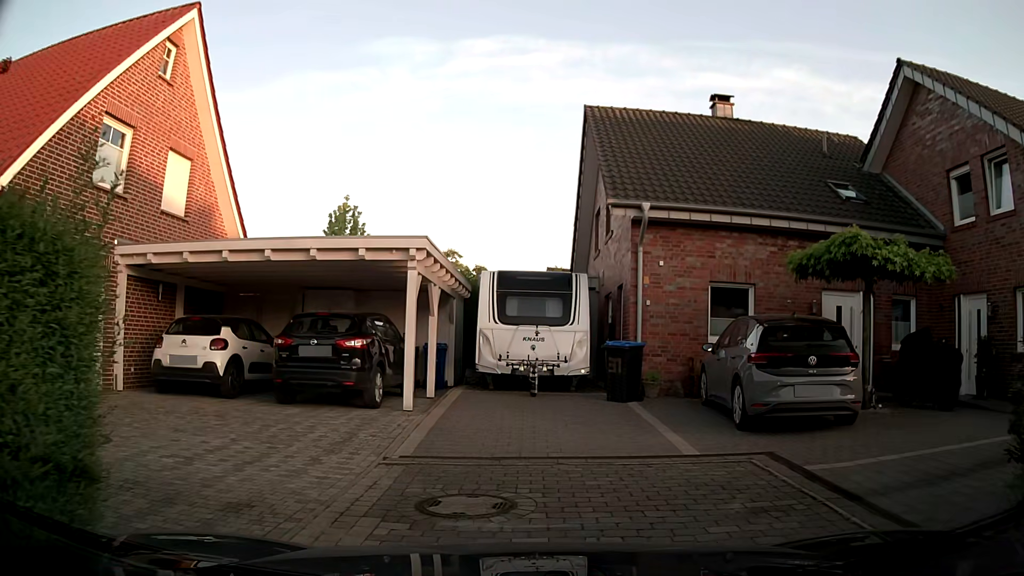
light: Day
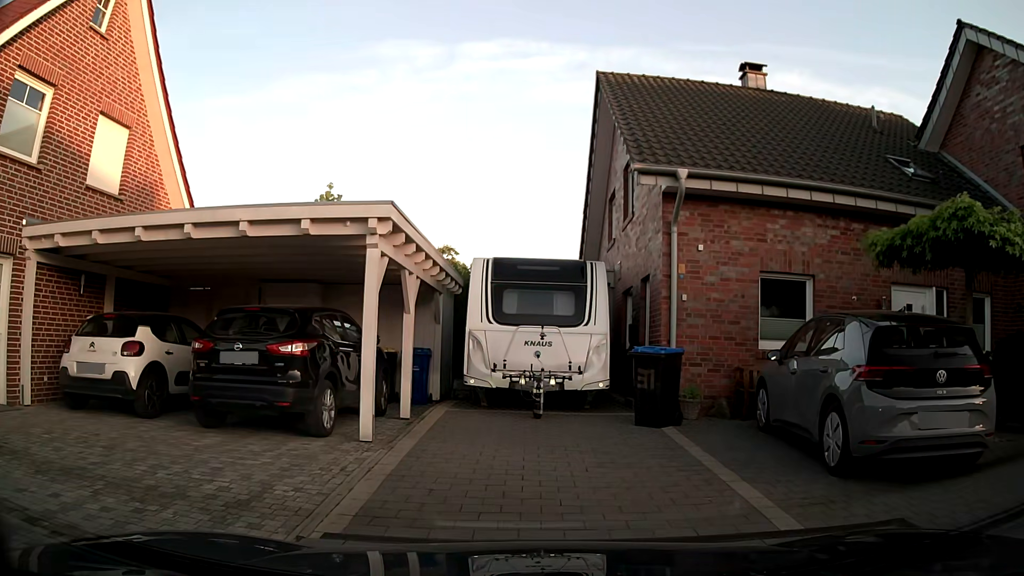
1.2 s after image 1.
(0.0, +2.9) m; 0°
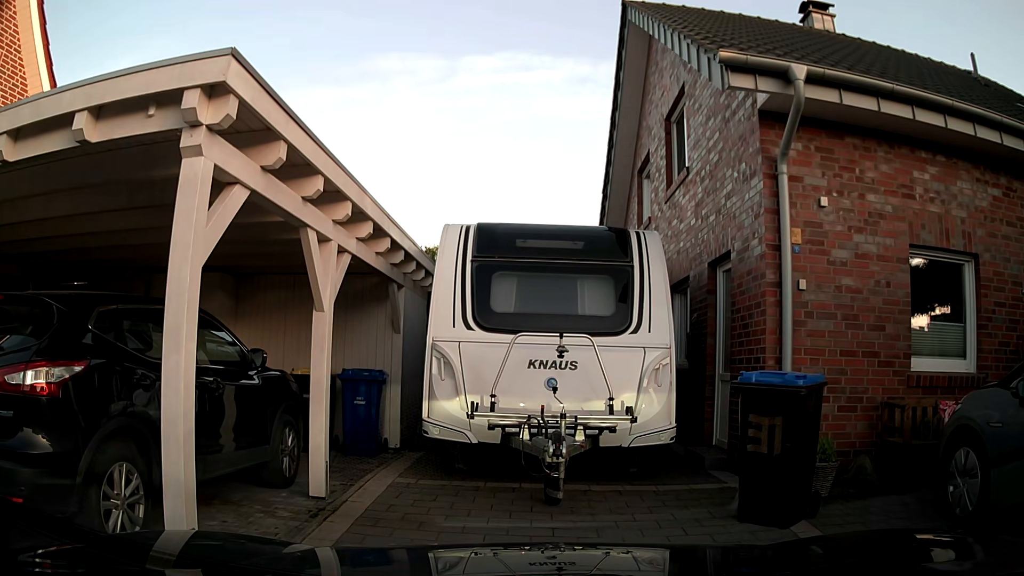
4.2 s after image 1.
(0.0, +4.5) m; +2°
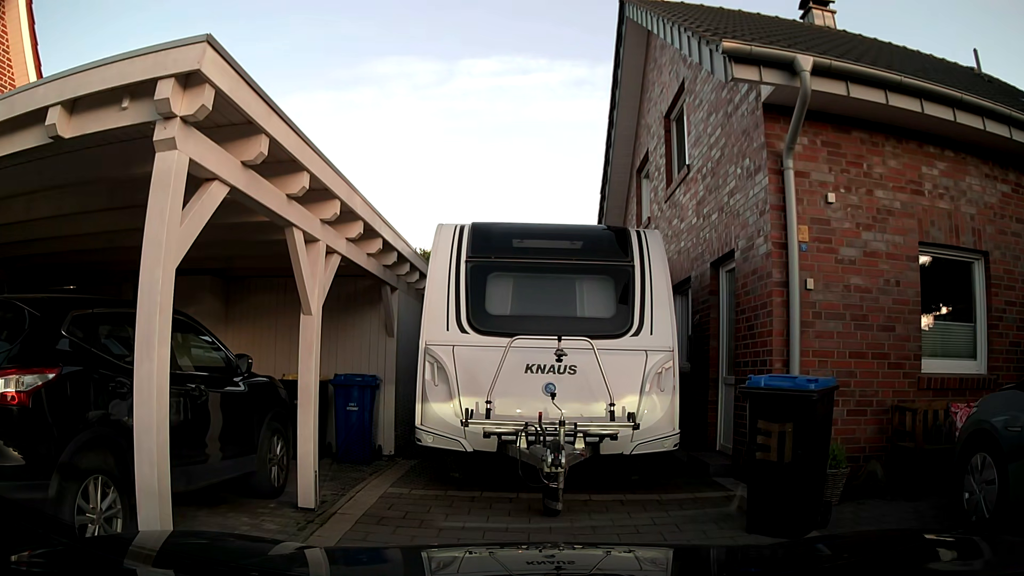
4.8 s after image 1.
(0.0, +0.3) m; 0°
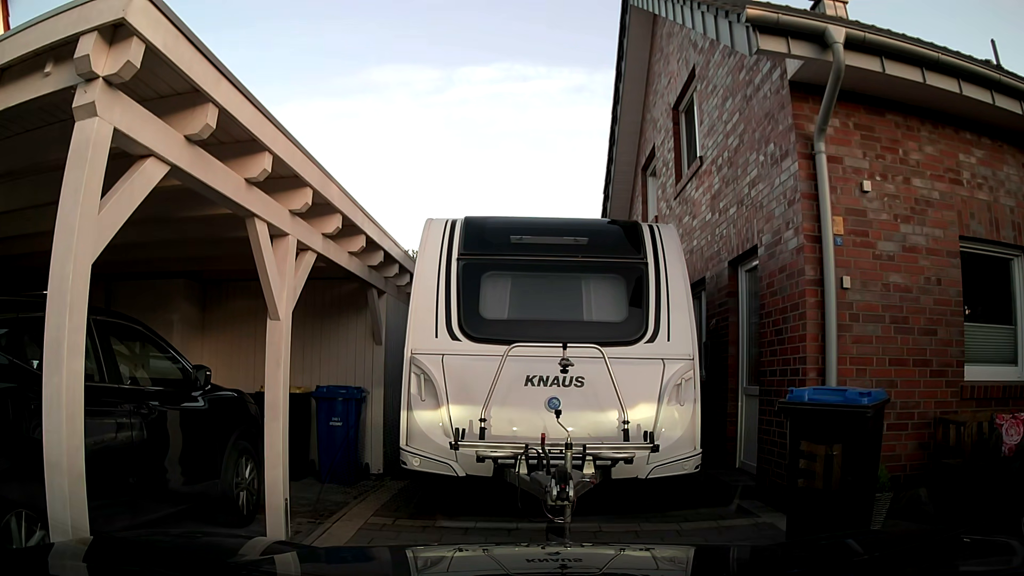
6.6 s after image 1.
(0.0, +0.8) m; 0°
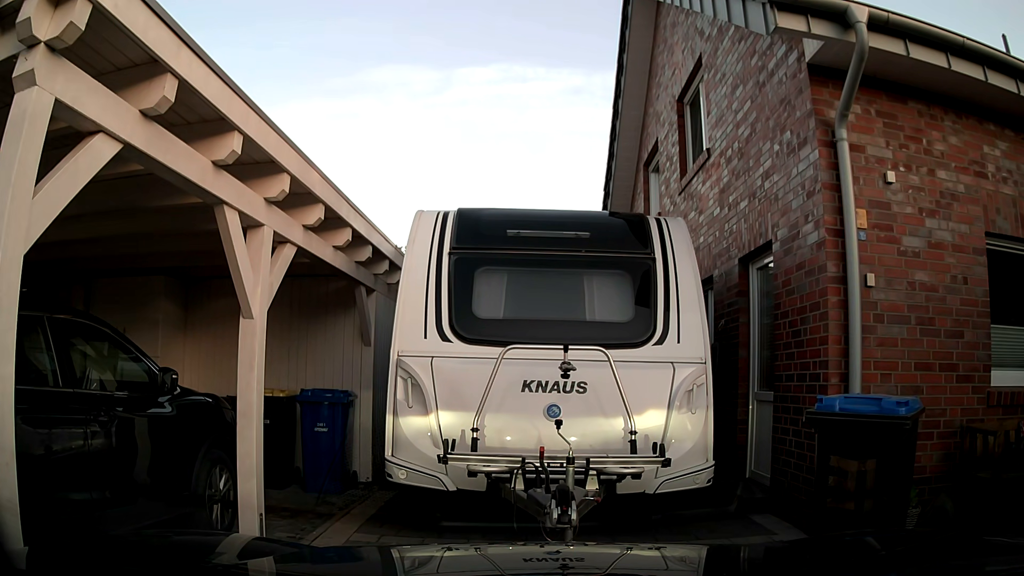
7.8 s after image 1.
(0.0, +0.4) m; 0°
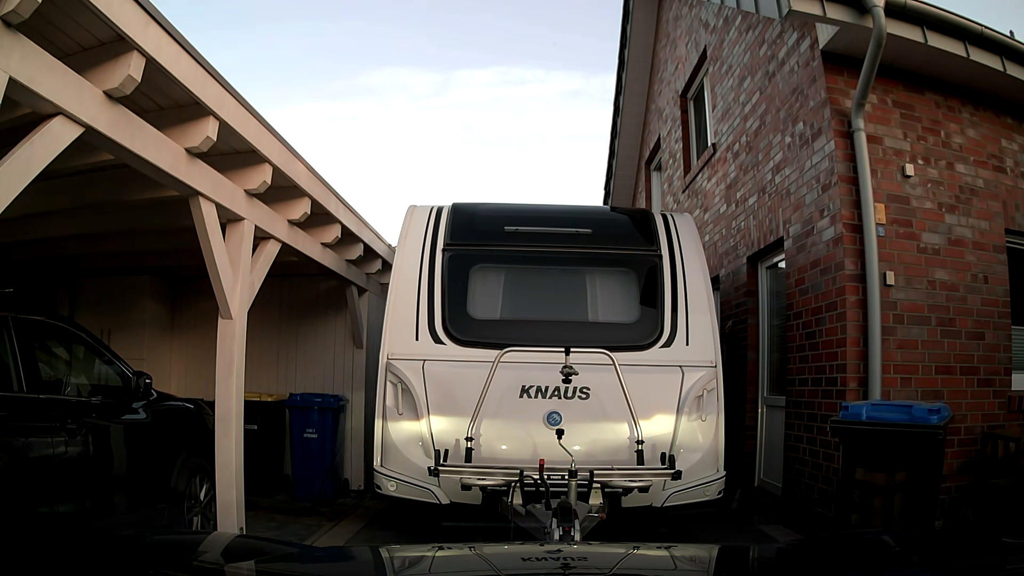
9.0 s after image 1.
(0.0, +0.3) m; 0°
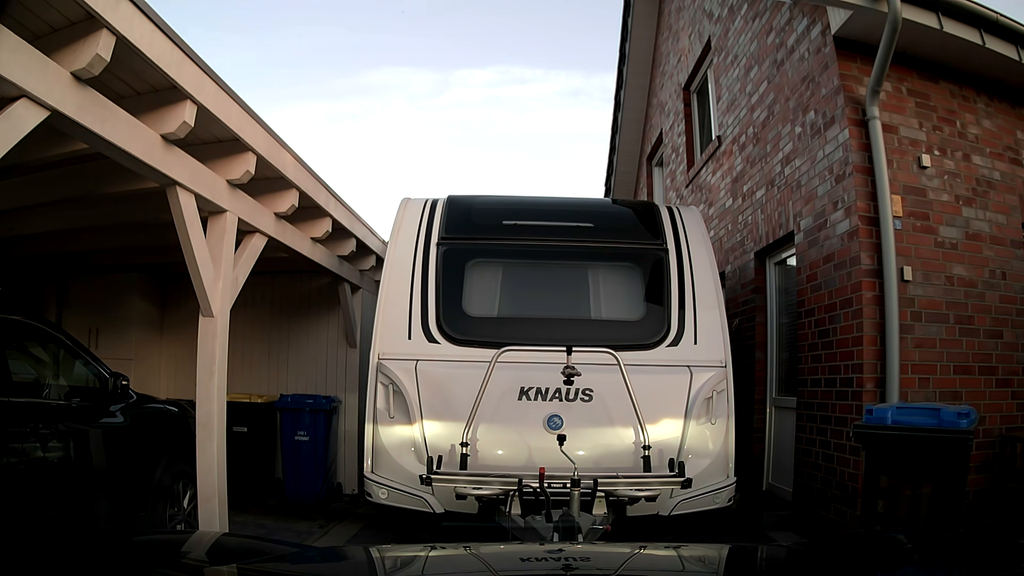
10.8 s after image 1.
(0.0, +0.3) m; 0°
